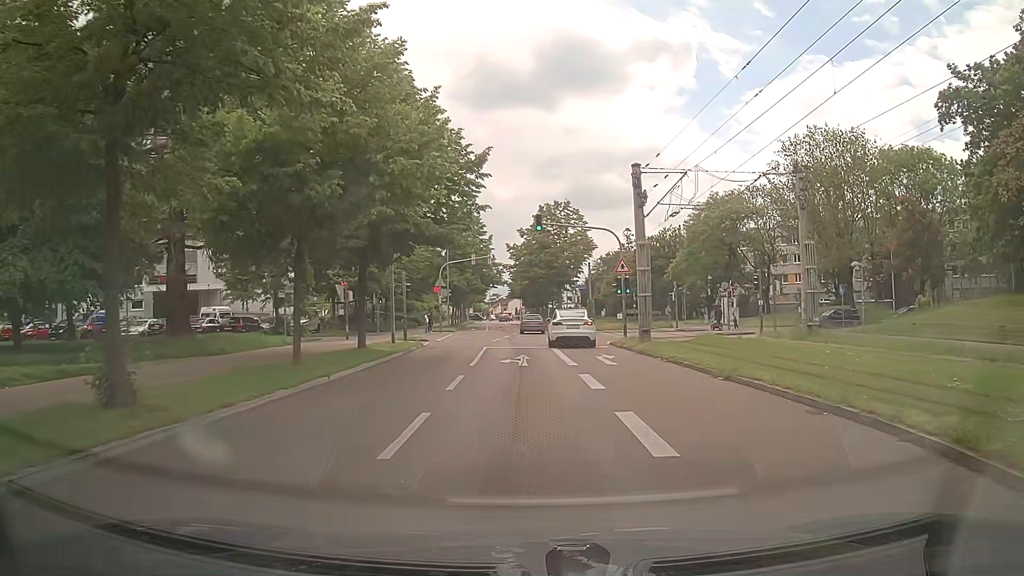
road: residential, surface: asphalt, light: Day
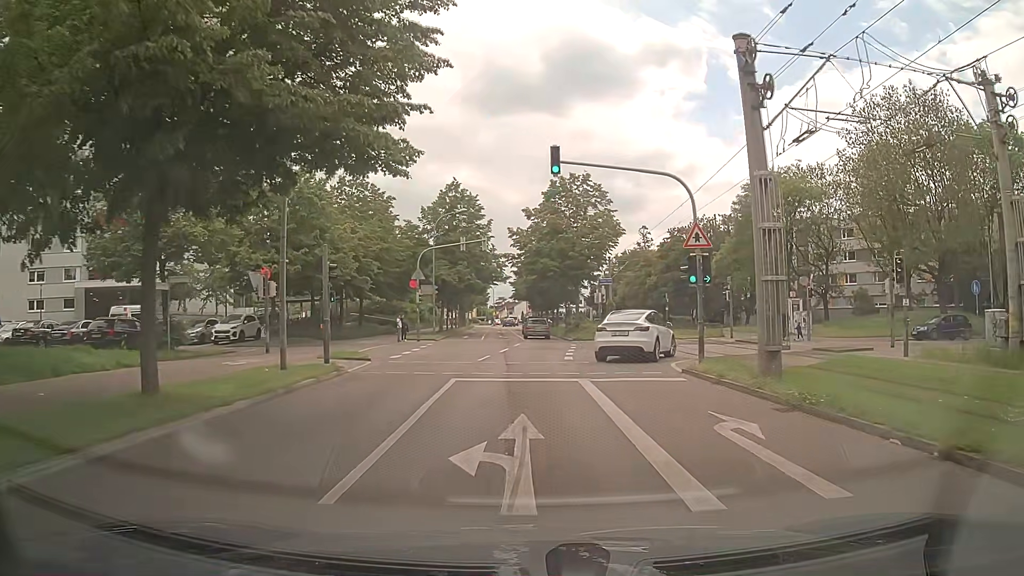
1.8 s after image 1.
(-0.3, +13.7) m; -2°
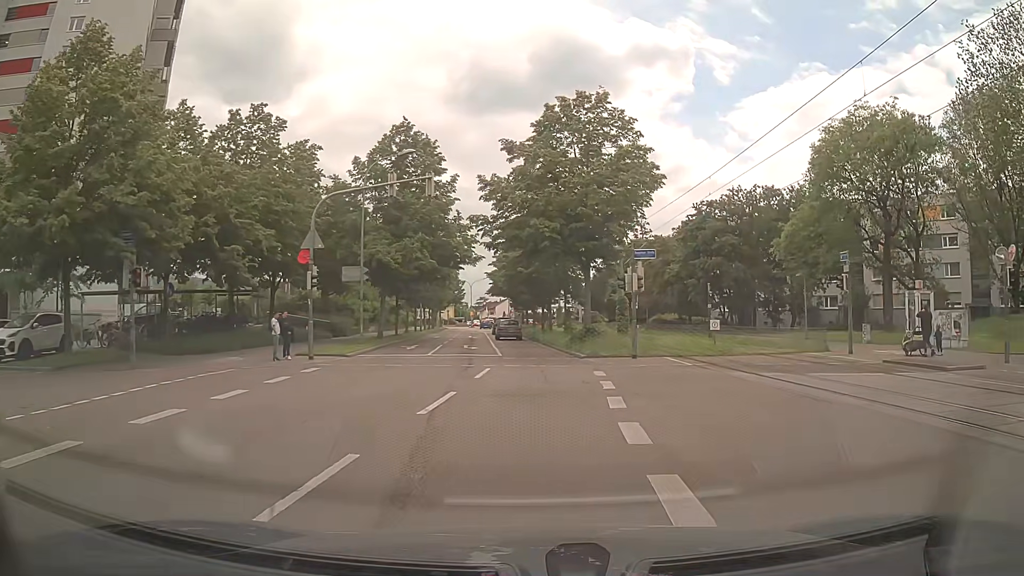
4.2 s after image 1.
(+0.1, +18.0) m; +2°
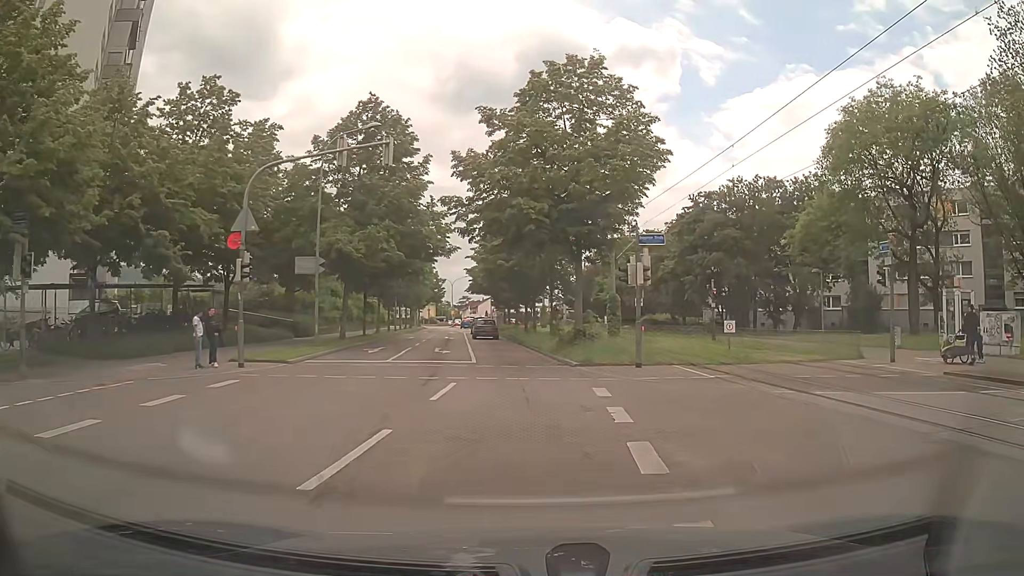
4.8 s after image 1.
(+0.1, +4.4) m; +2°
